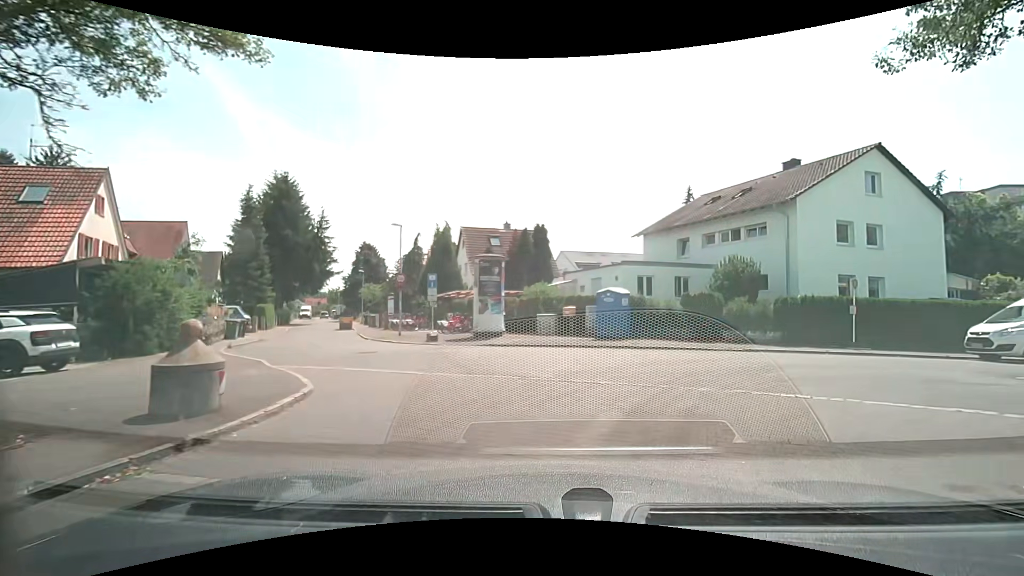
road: residential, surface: asphalt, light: Day
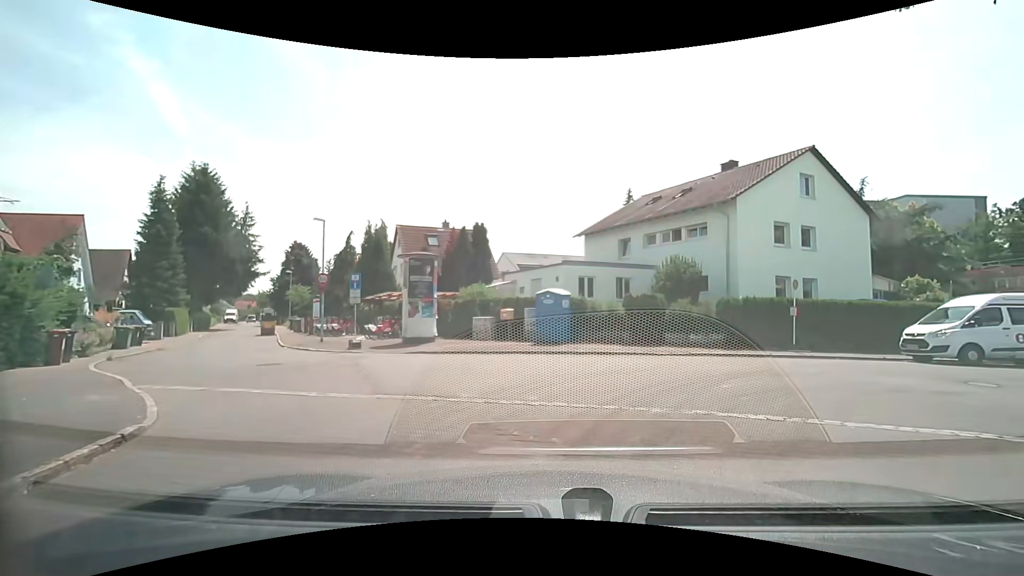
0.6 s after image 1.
(+0.1, +1.7) m; +8°
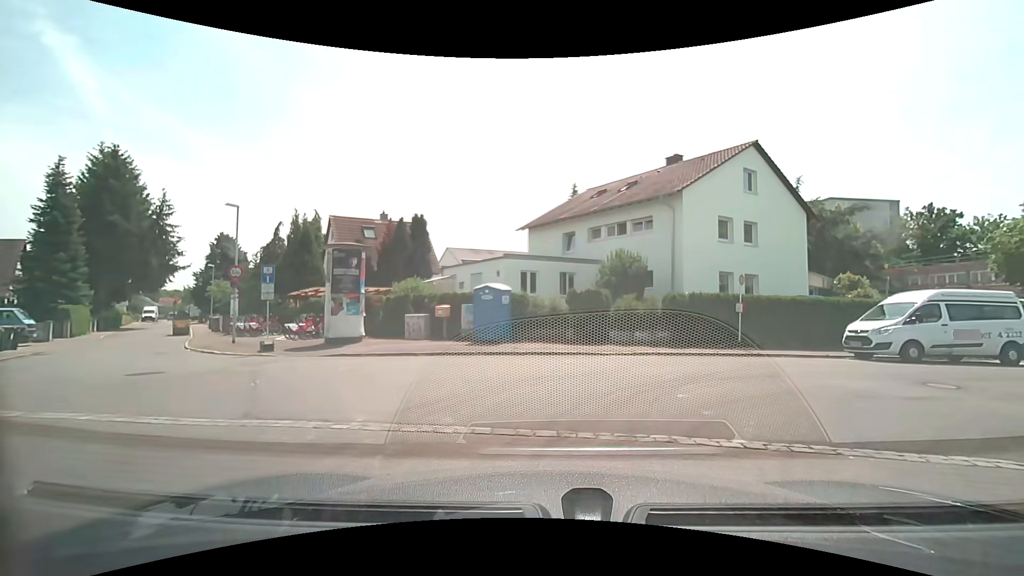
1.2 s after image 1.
(0.0, +1.7) m; +7°
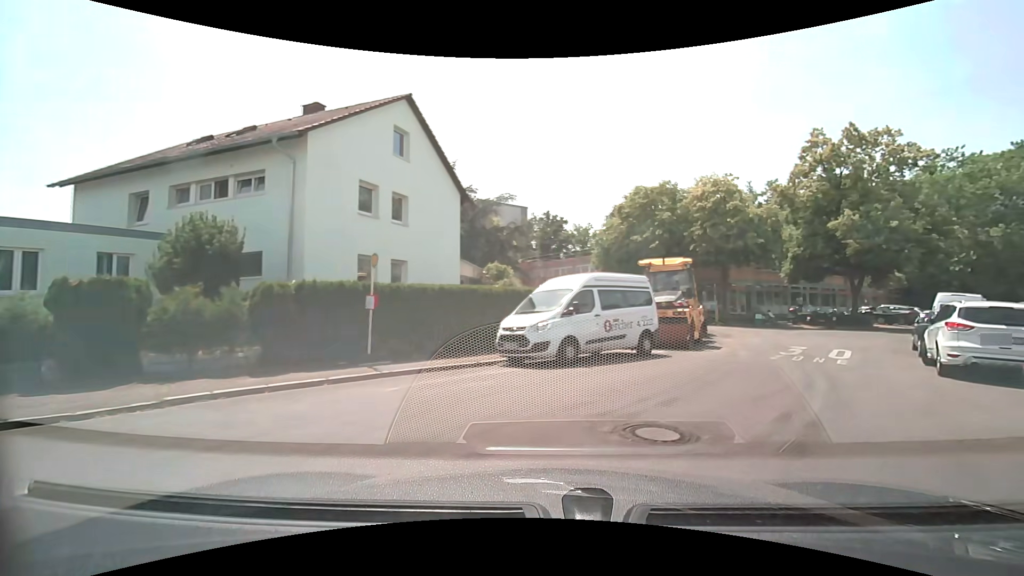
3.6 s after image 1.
(+2.0, +7.3) m; +34°
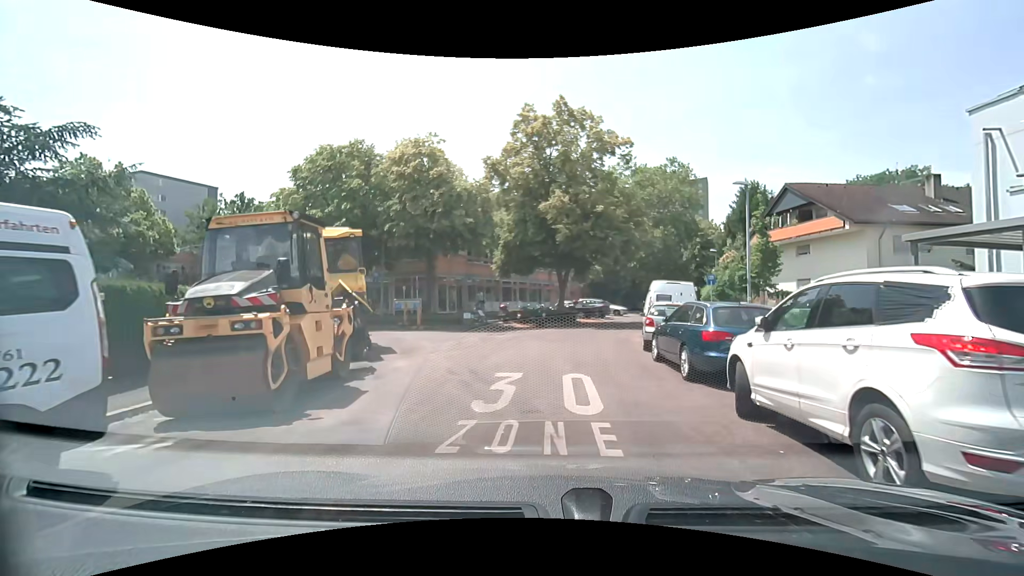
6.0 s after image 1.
(+3.7, +9.9) m; +32°
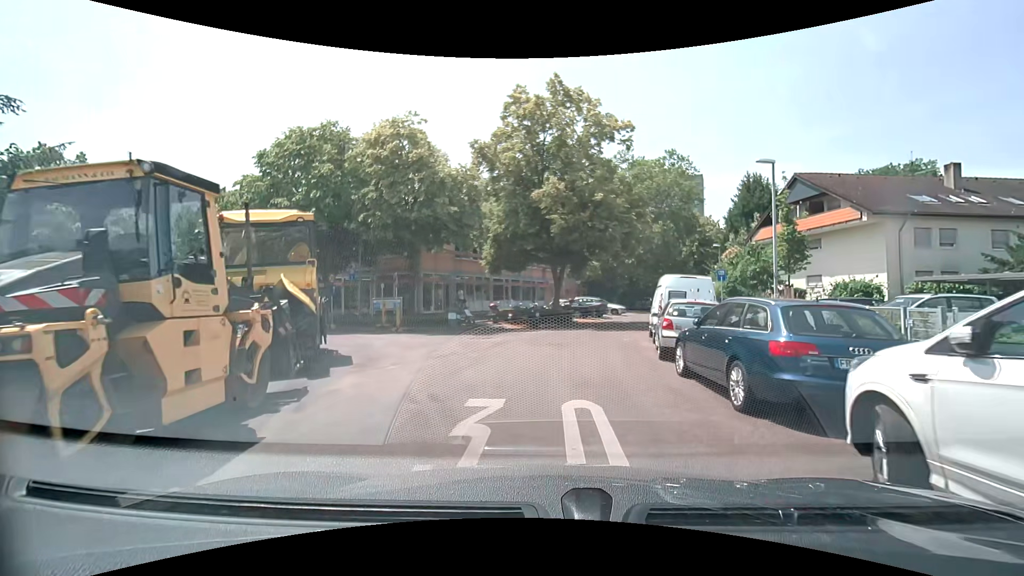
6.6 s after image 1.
(+0.1, +2.8) m; +2°
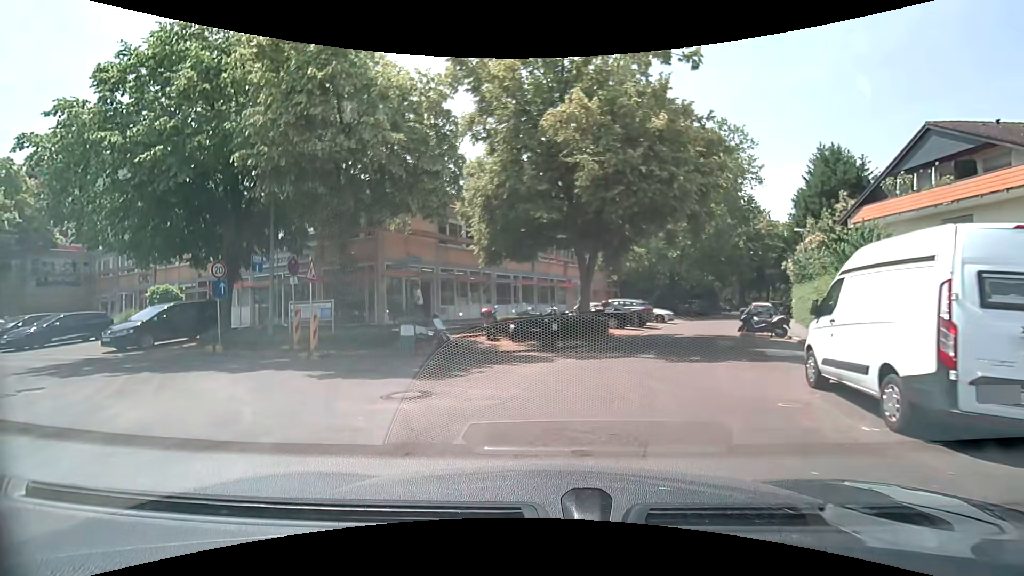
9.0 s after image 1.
(-0.1, +10.9) m; -3°
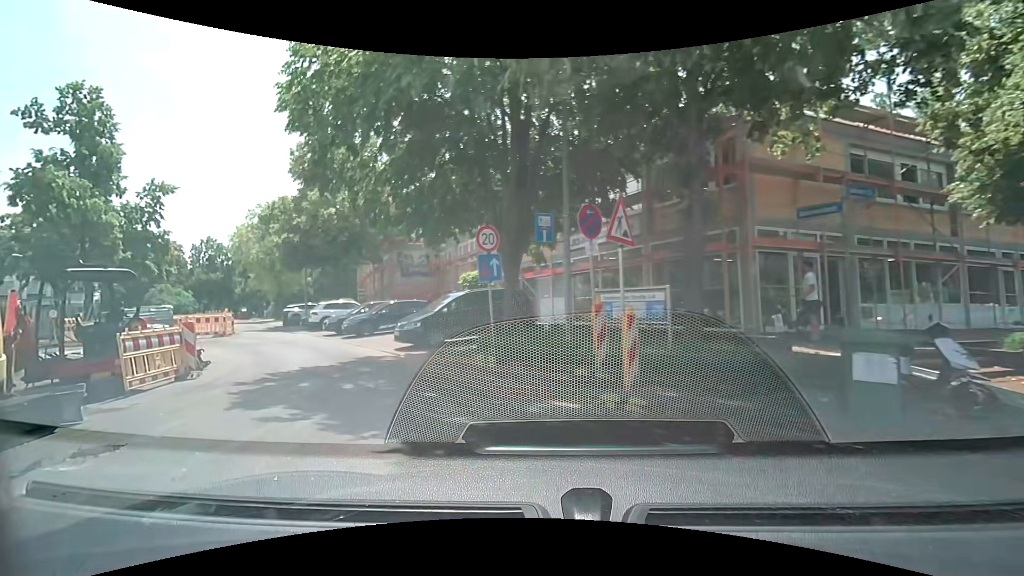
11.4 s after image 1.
(-2.2, +8.4) m; -35°
(-3, +9) (-9, +18) (-14, +26) (-20, +34) (-26, +42) (-32, +50) (-38, +58) (-44, +66) (-51, +73) (-57, +81) m
